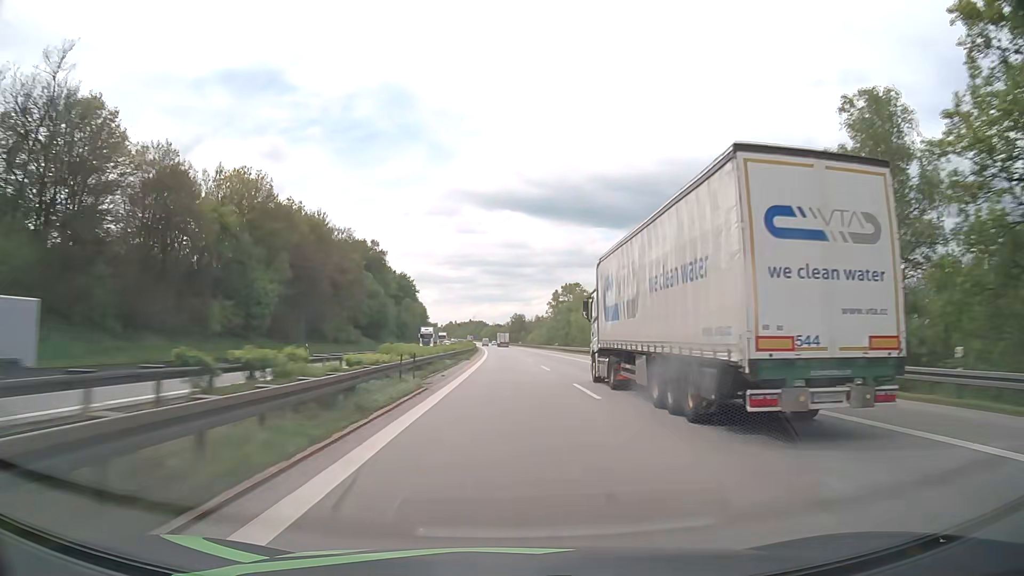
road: motorway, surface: asphalt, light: Day
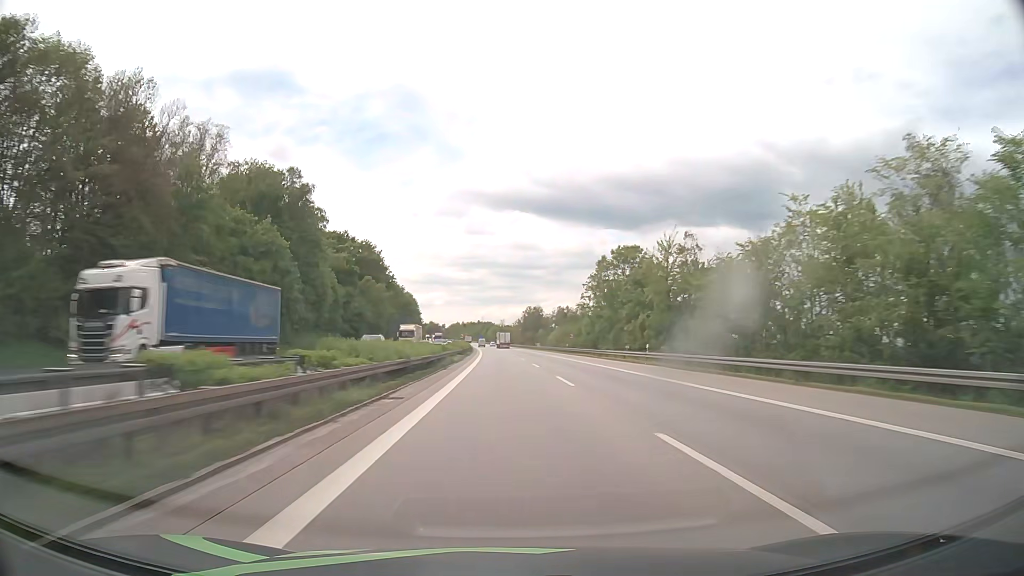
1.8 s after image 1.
(-0.5, +66.6) m; -1°
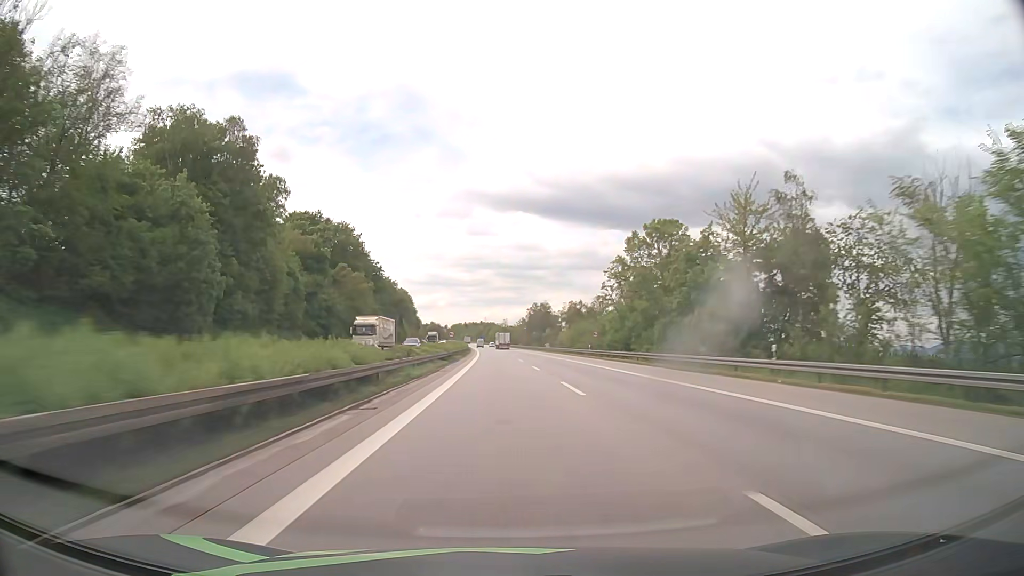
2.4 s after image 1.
(-0.1, +22.2) m; 0°
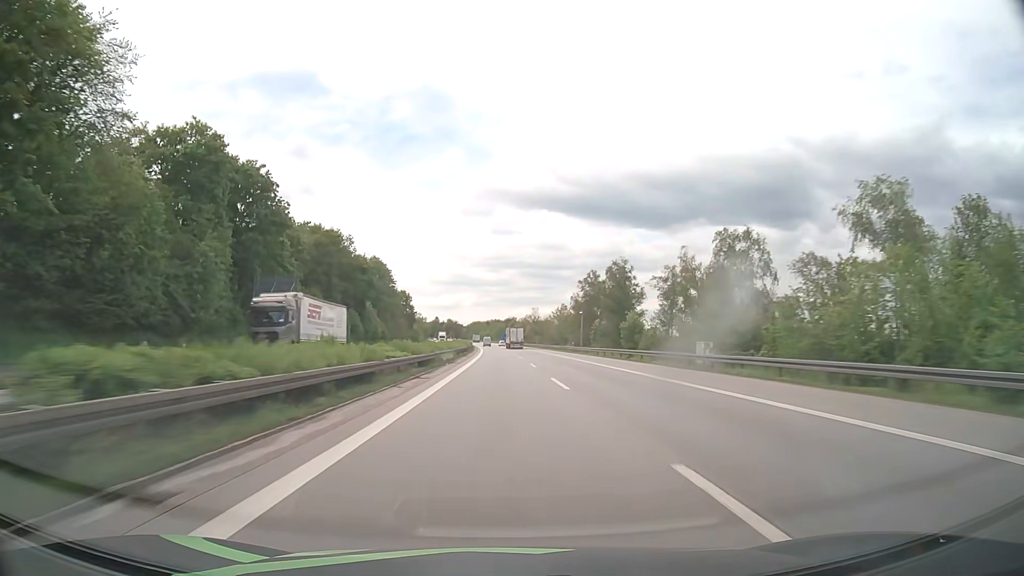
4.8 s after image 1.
(-1.5, +88.8) m; -2°
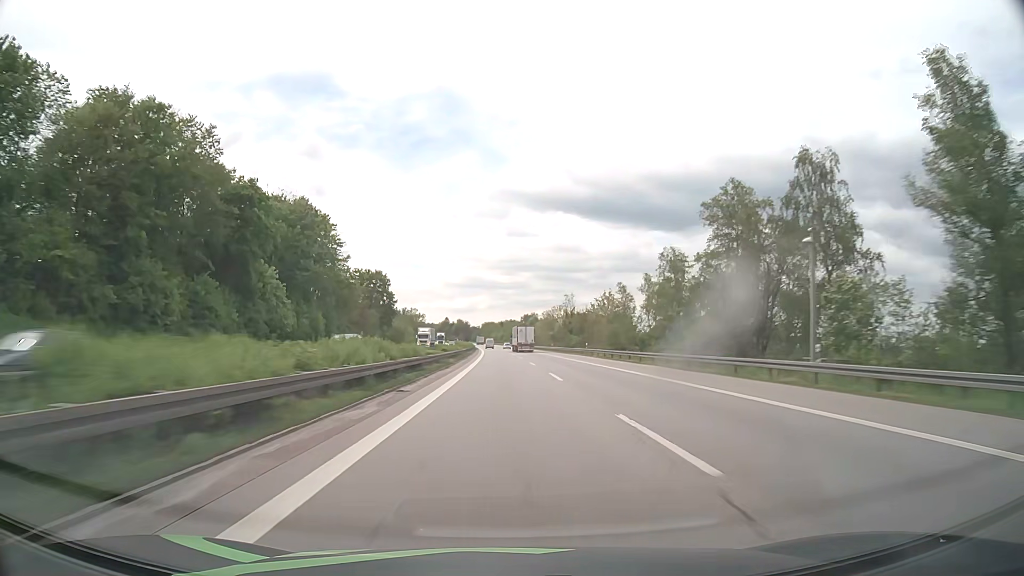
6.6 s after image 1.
(-0.7, +66.6) m; -1°
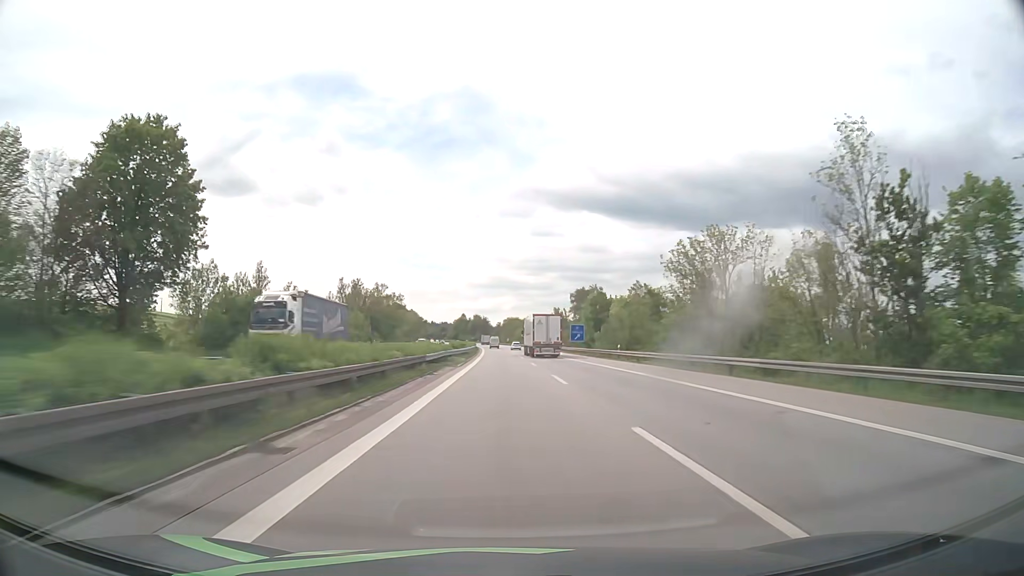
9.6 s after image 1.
(-1.8, +110.9) m; -2°
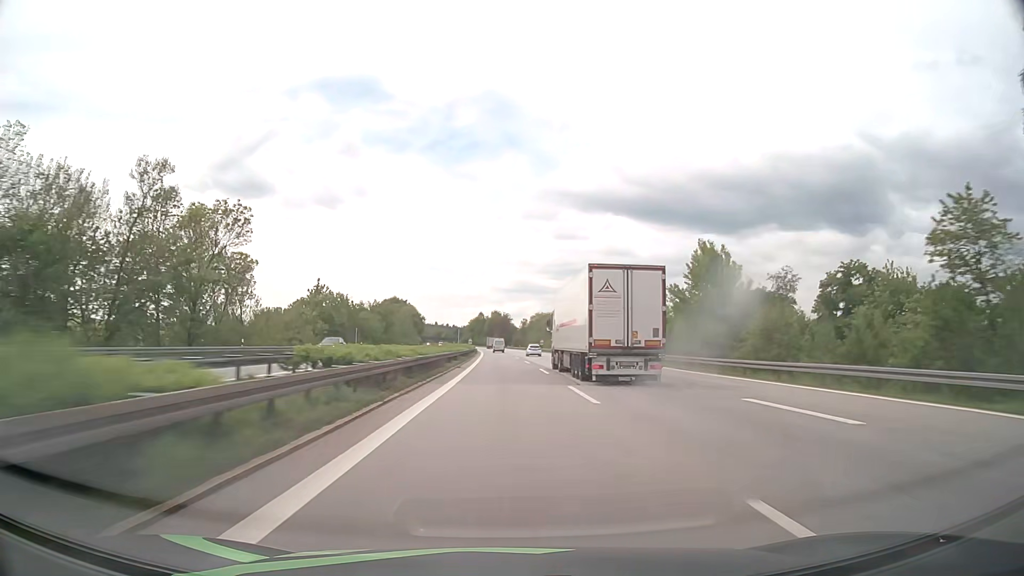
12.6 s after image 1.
(-1.7, +111.0) m; -2°
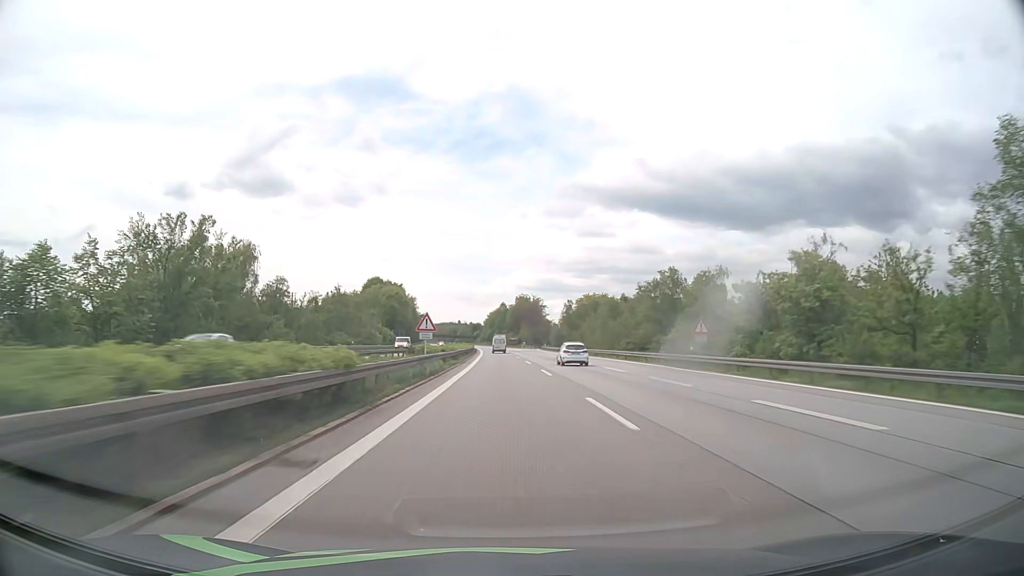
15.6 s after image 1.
(-2.1, +111.0) m; -2°
(0, +10) (0, +20) (0, +30) (0, +40) (0, +50) (-1, +60) (-1, +70) (-1, +80) (-1, +90) (-2, +100) m
